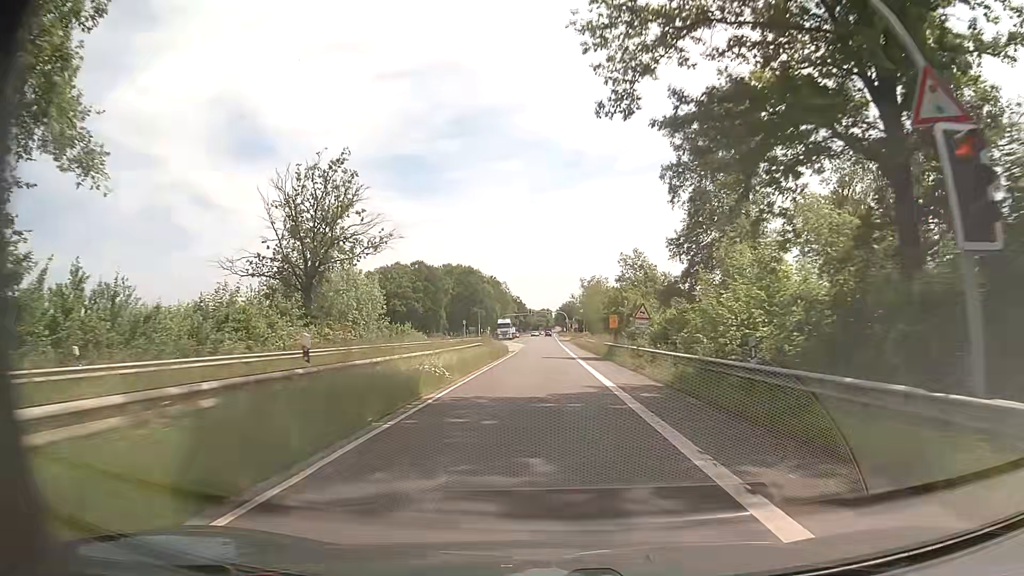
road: secondary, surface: asphalt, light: Day
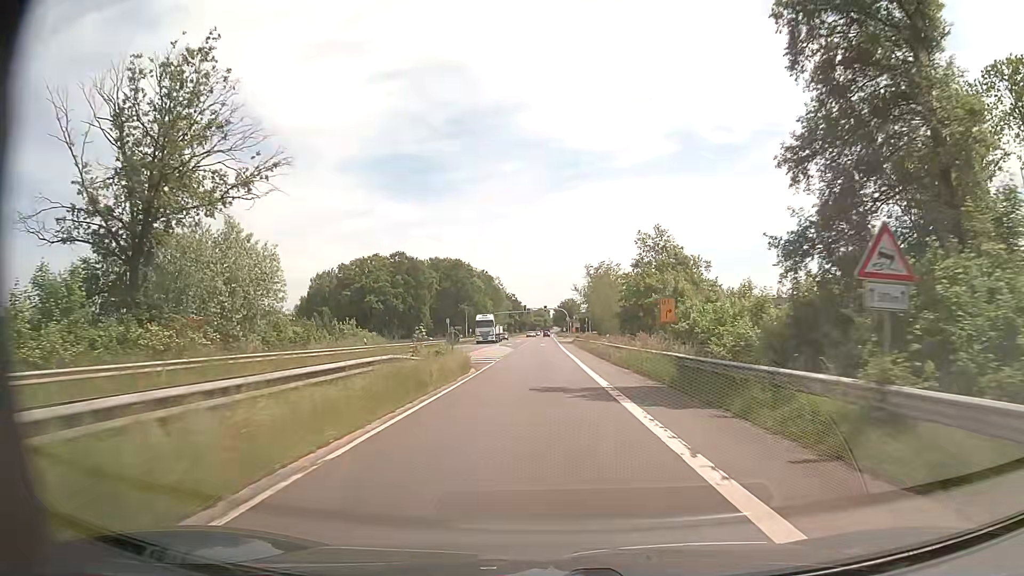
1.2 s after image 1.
(0.0, +21.9) m; 0°
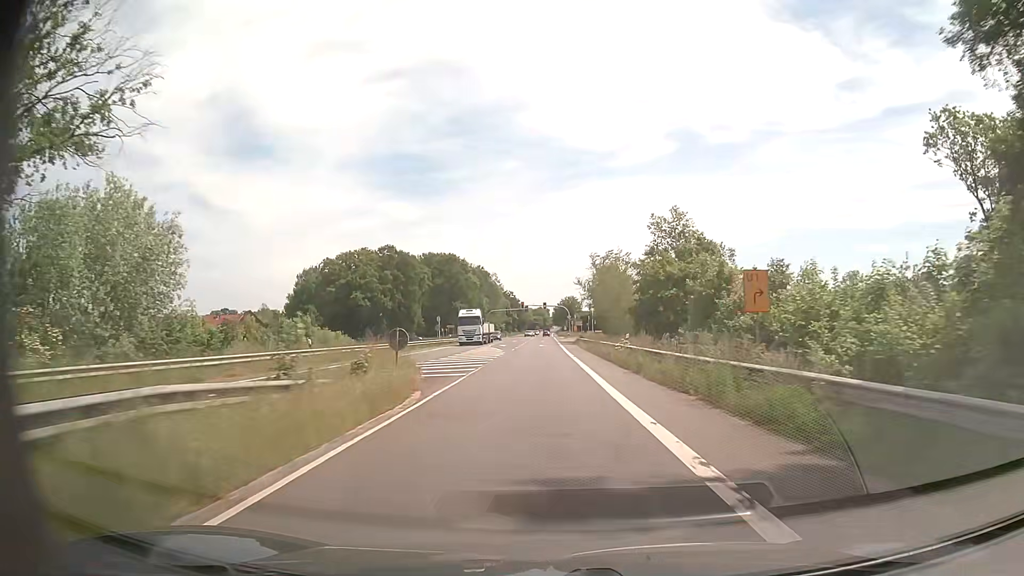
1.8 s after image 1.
(0.0, +10.9) m; 0°
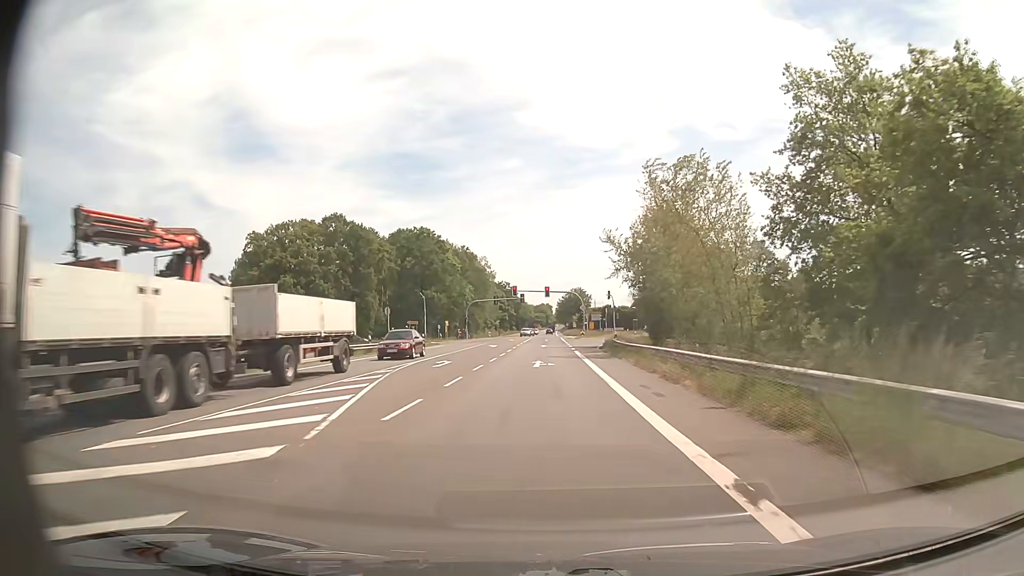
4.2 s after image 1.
(-0.1, +40.4) m; 0°
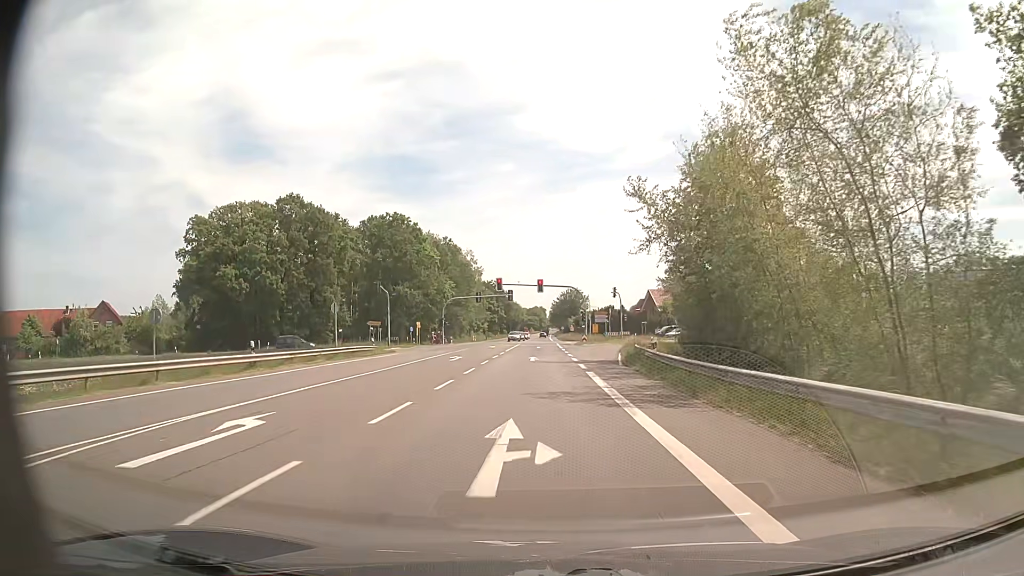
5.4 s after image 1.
(+0.1, +18.1) m; 0°
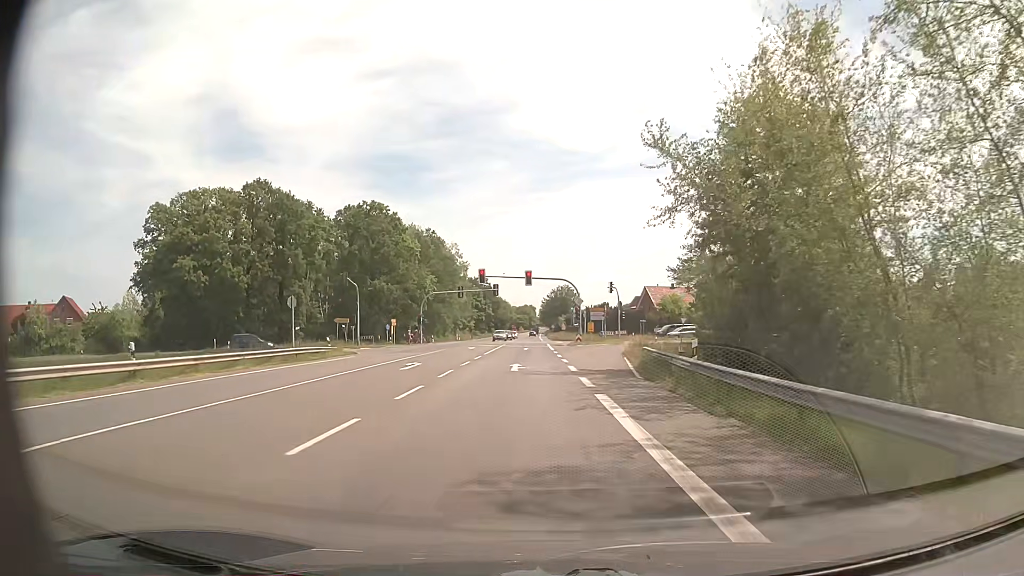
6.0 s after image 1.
(+0.1, +8.5) m; +1°
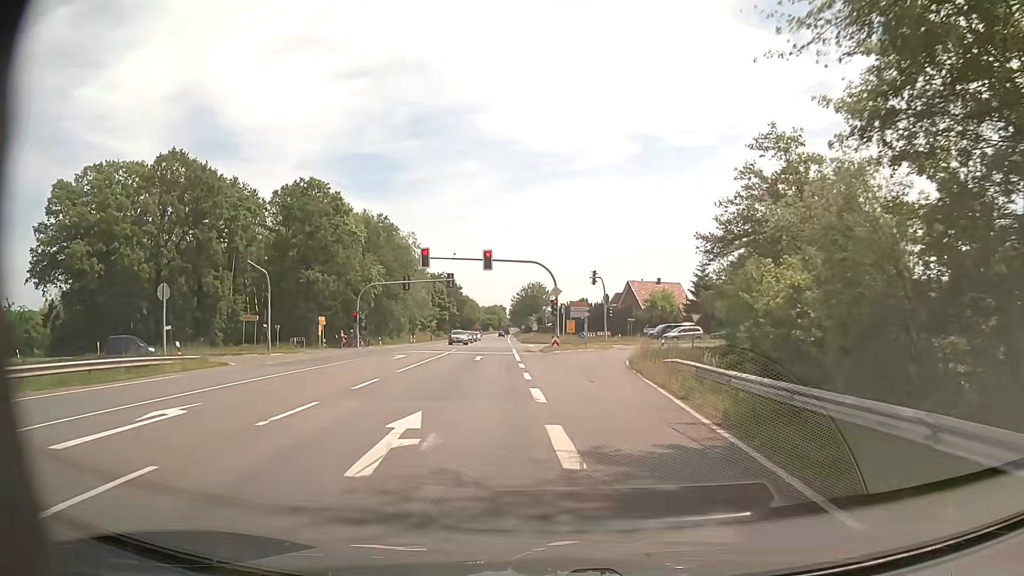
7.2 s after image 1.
(+0.4, +16.0) m; +2°
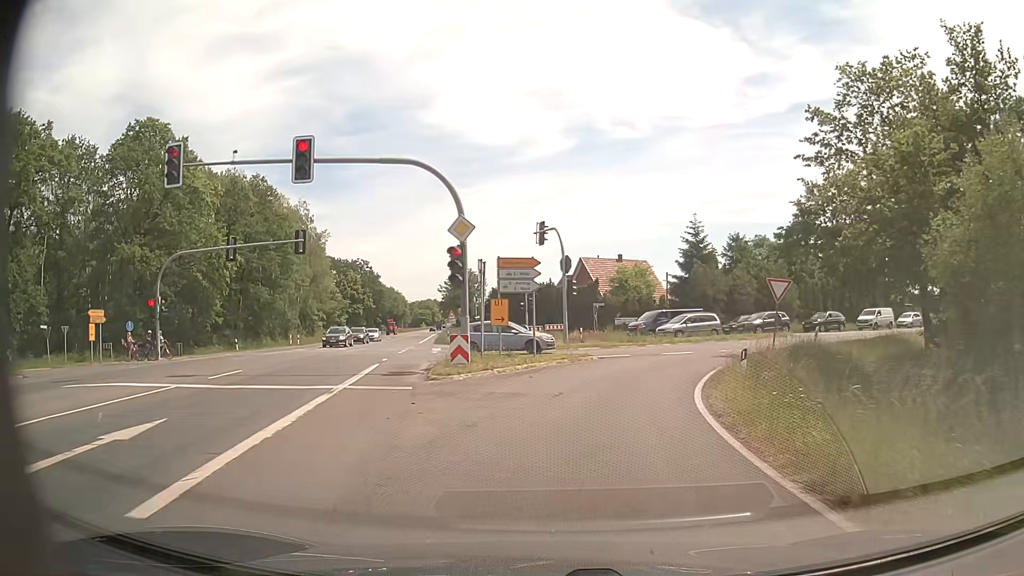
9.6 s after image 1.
(+1.2, +26.3) m; +5°
(+1, +10) (+3, +20) (+7, +29) (+13, +37) (+21, +43) (+29, +49) (+37, +55) (+45, +61) (+53, +67) (+60, +73) m
